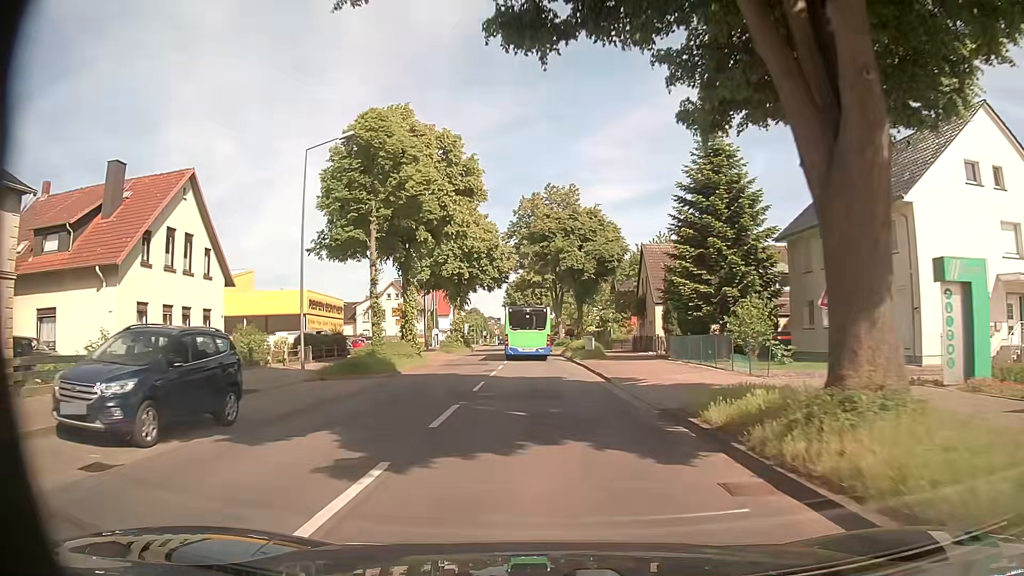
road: secondary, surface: asphalt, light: Day
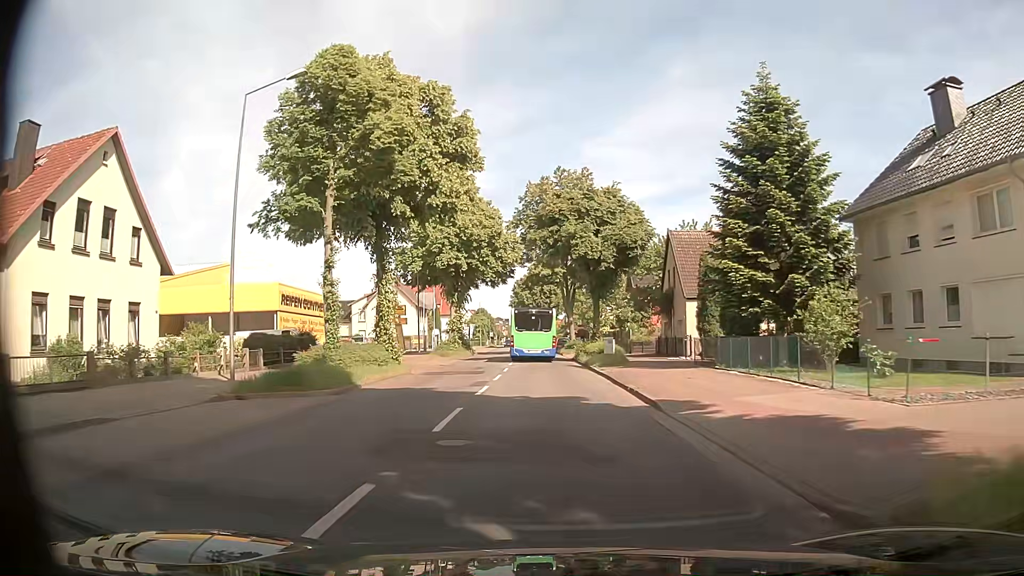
(-0.1, +7.2) m; -2°
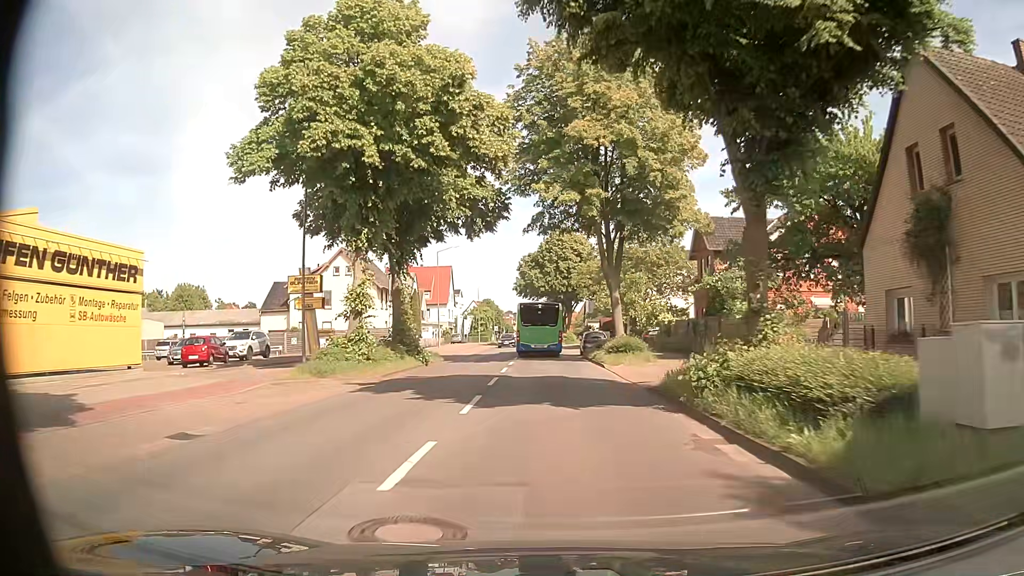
(+0.1, +28.7) m; 0°
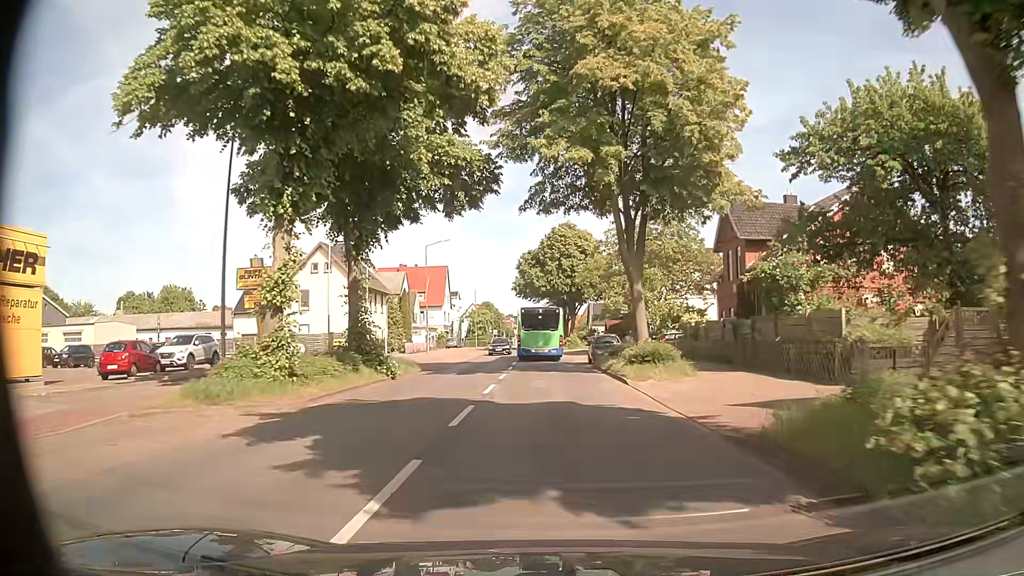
(0.0, +7.0) m; 0°
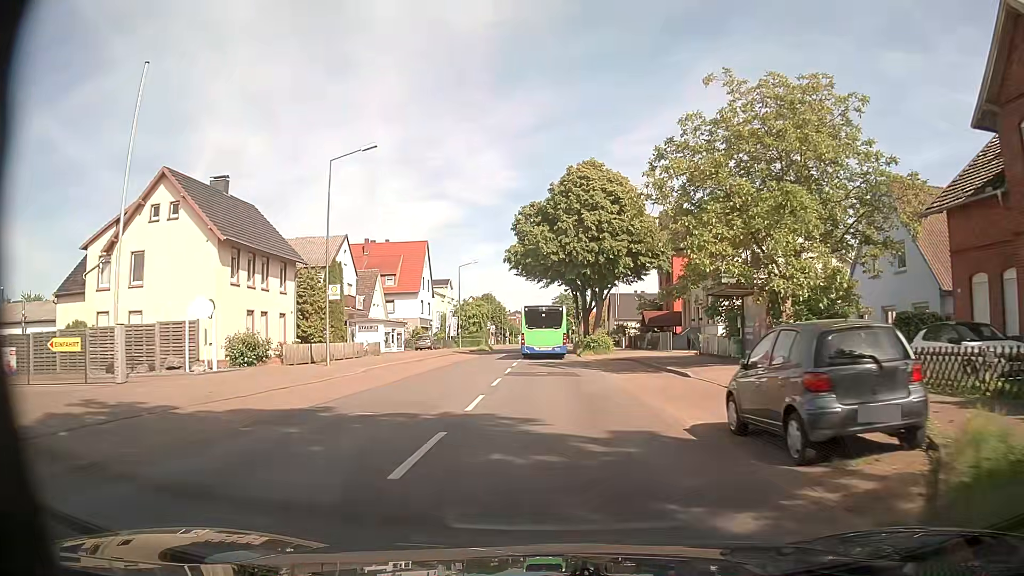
(0.0, +28.1) m; 0°
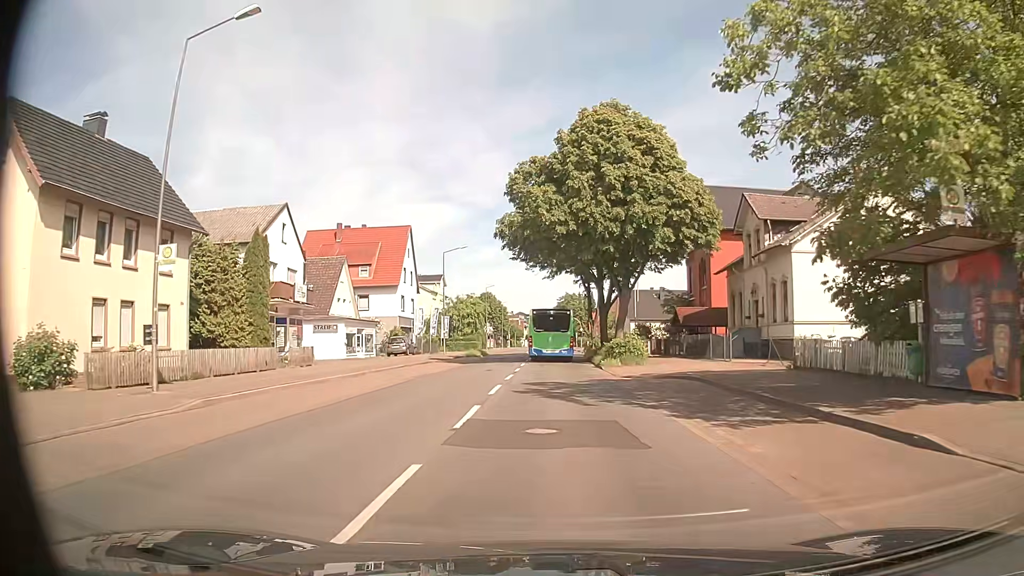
(-0.1, +14.1) m; 0°
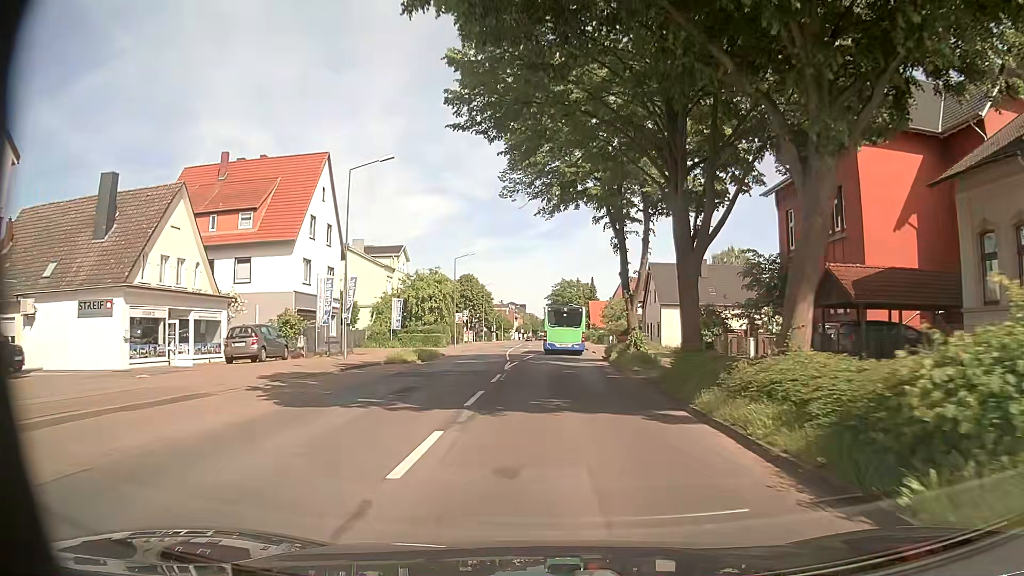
(0.0, +28.1) m; 0°
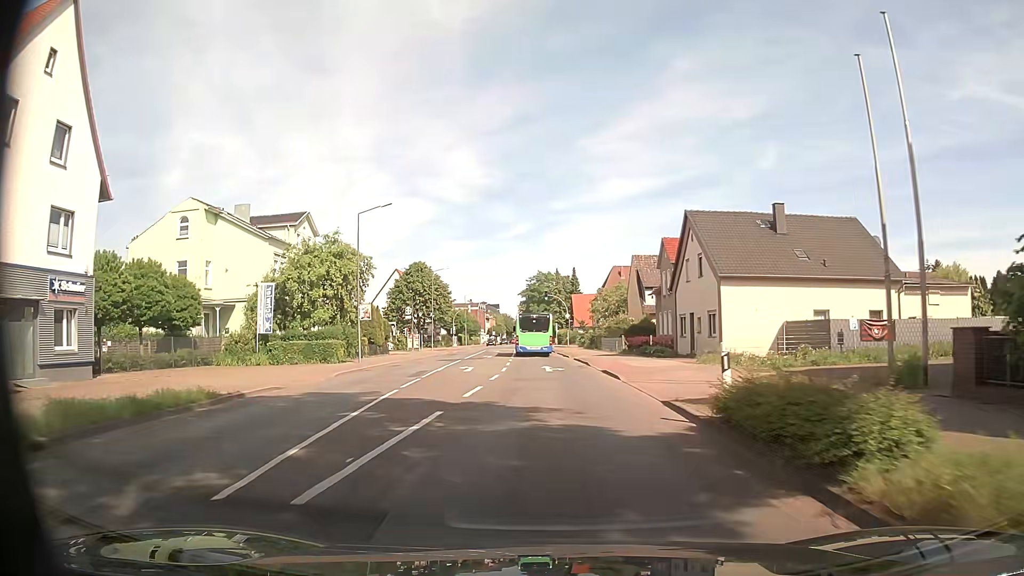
(+0.6, +28.4) m; +3°
(0, +10) (0, +20) (-1, +30) (-1, +40) (-2, +50) (-2, +60) (-2, +70) (-3, +80) (-4, +90) (-4, +100) m
